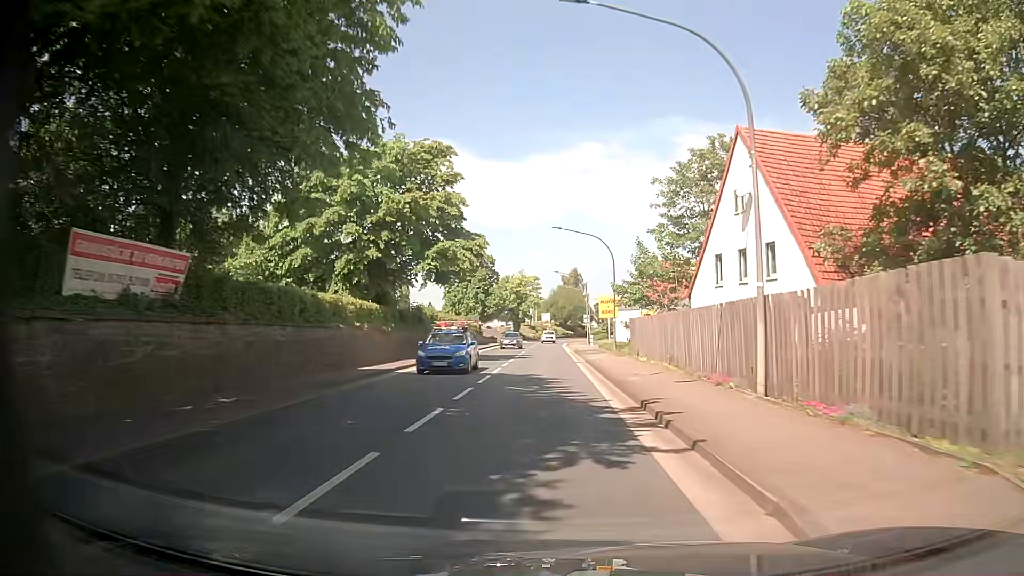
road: primary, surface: asphalt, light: Day
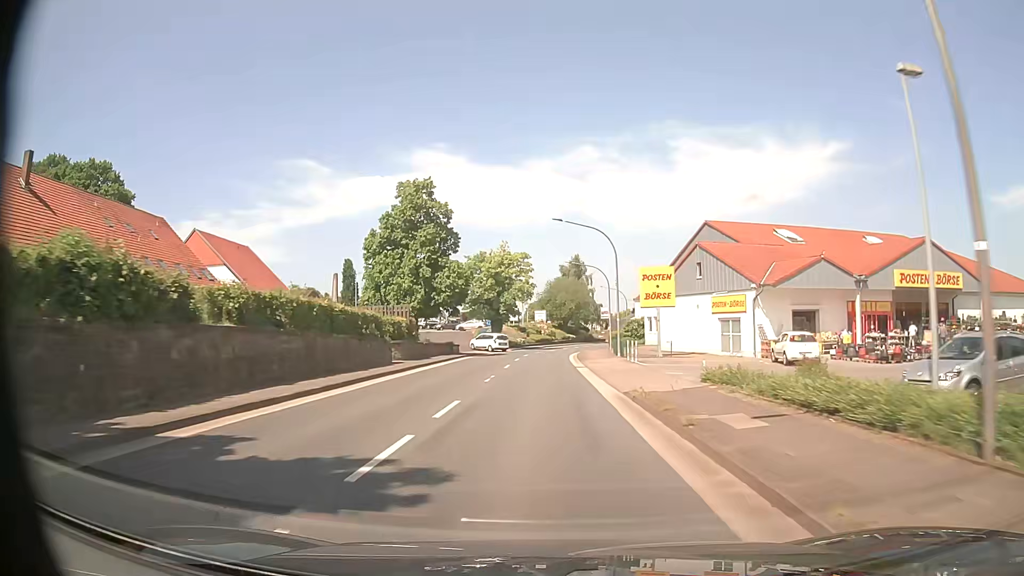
(+0.6, +35.2) m; +1°
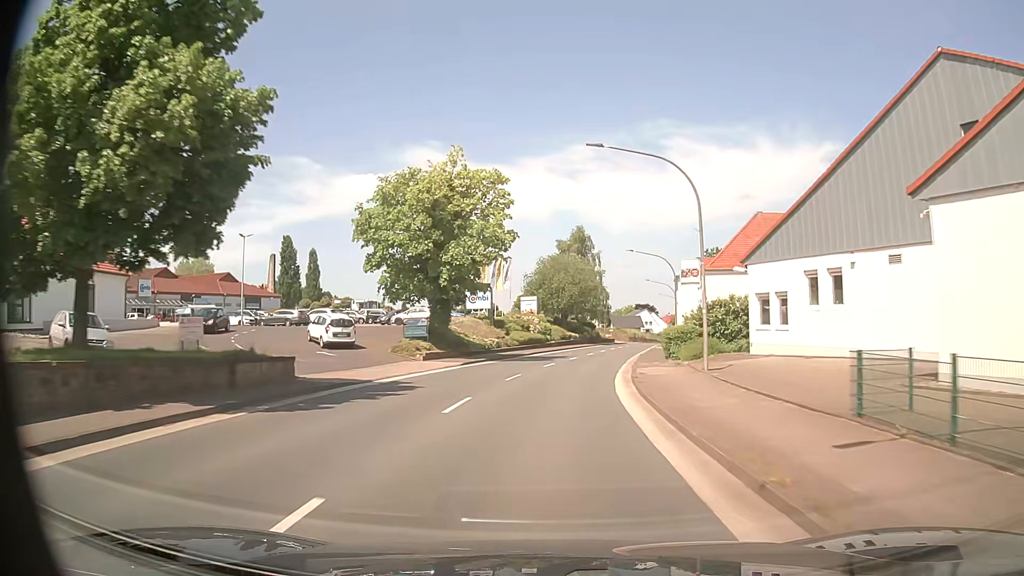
(+0.2, +36.0) m; +1°
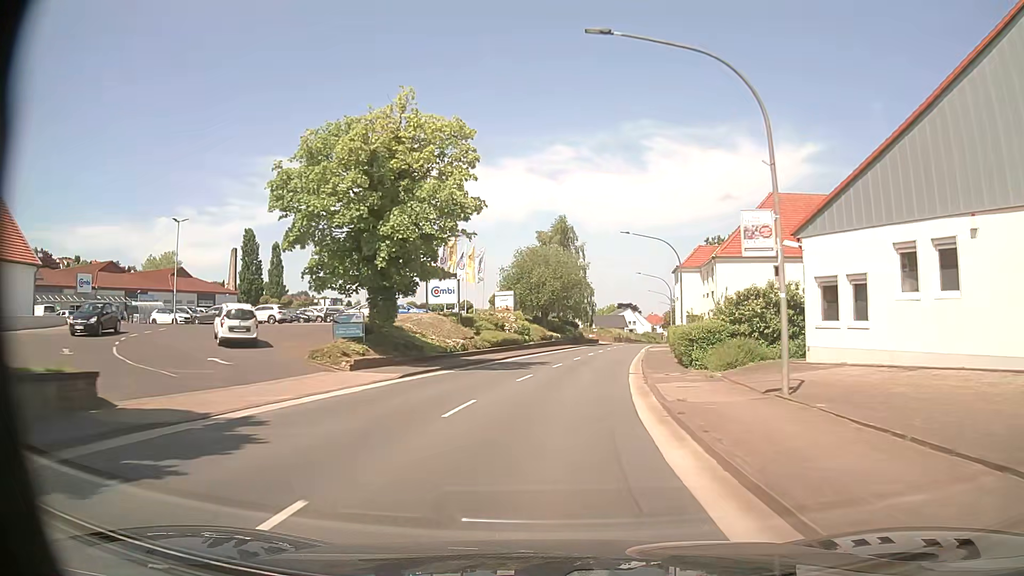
(+0.1, +9.1) m; +2°
(0, +10) (+1, +20) (+2, +30) (+3, +40) (+5, +50) (+6, +60) (+8, +69) (+10, +79) (+12, +89) (+14, +99) m
